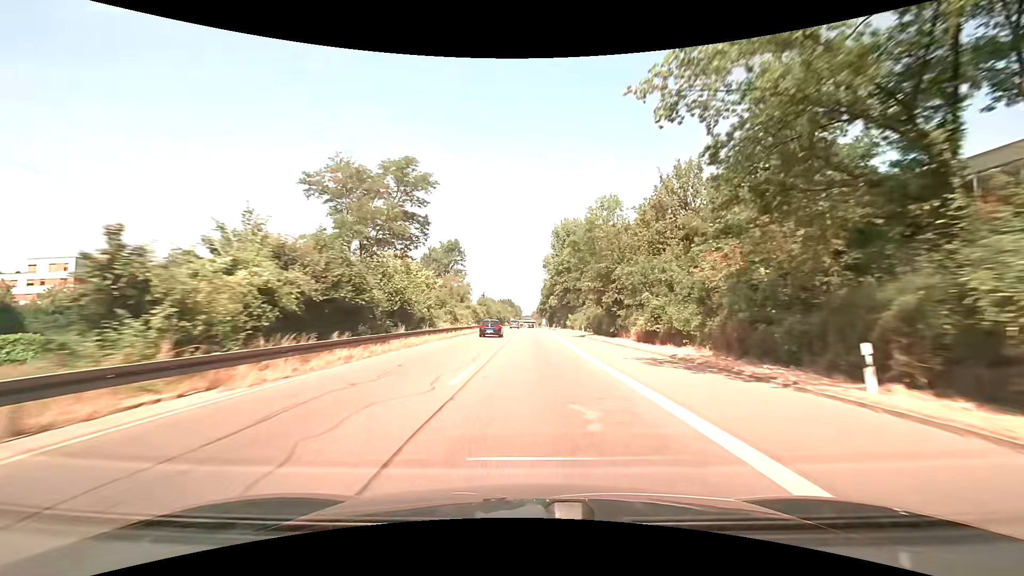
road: trunk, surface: asphalt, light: Day
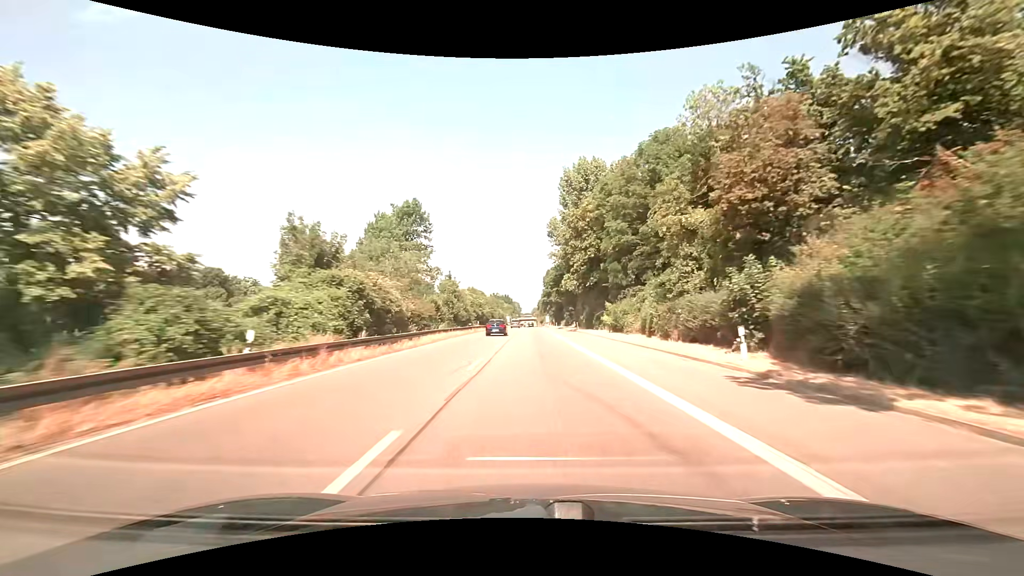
(-0.3, +43.2) m; -1°
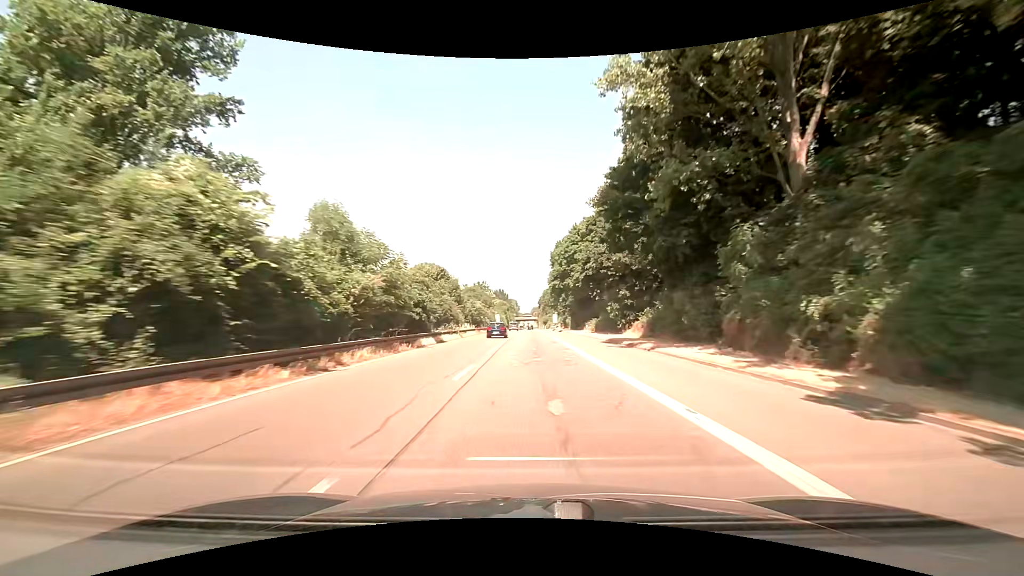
(+0.1, +59.1) m; 0°
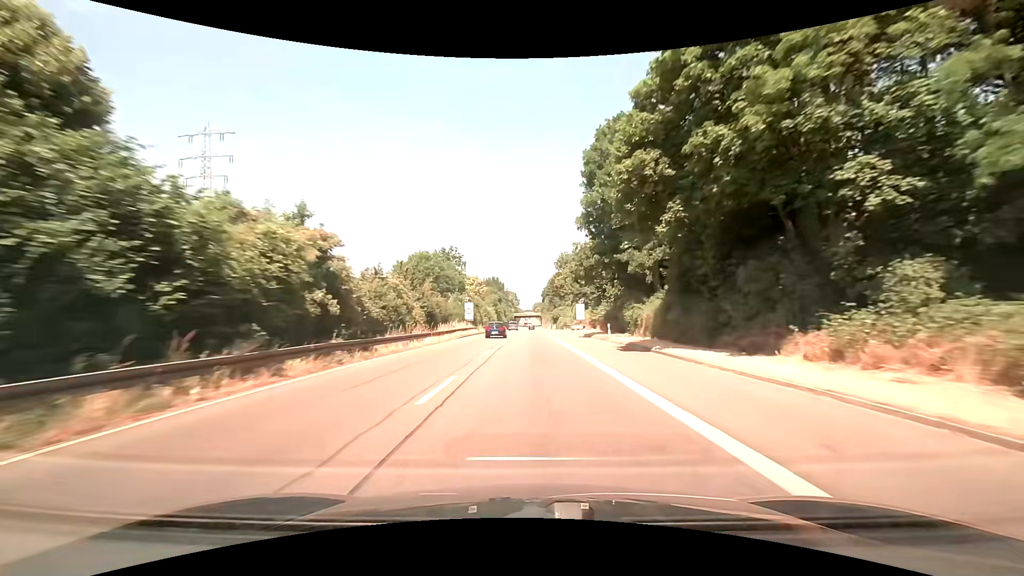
(-0.2, +60.9) m; -1°
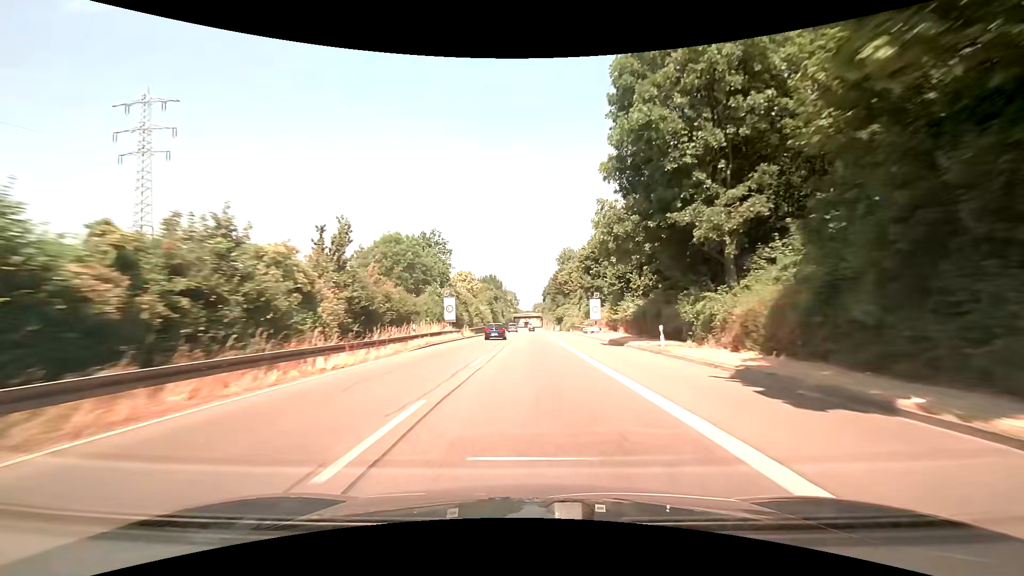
(+0.1, +15.4) m; 0°
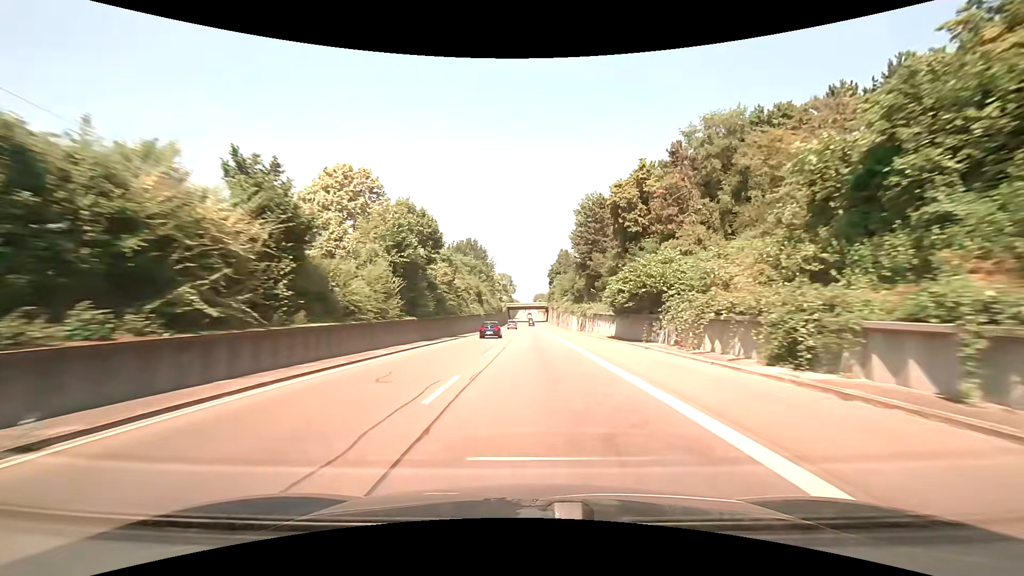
(-0.4, +76.1) m; -1°
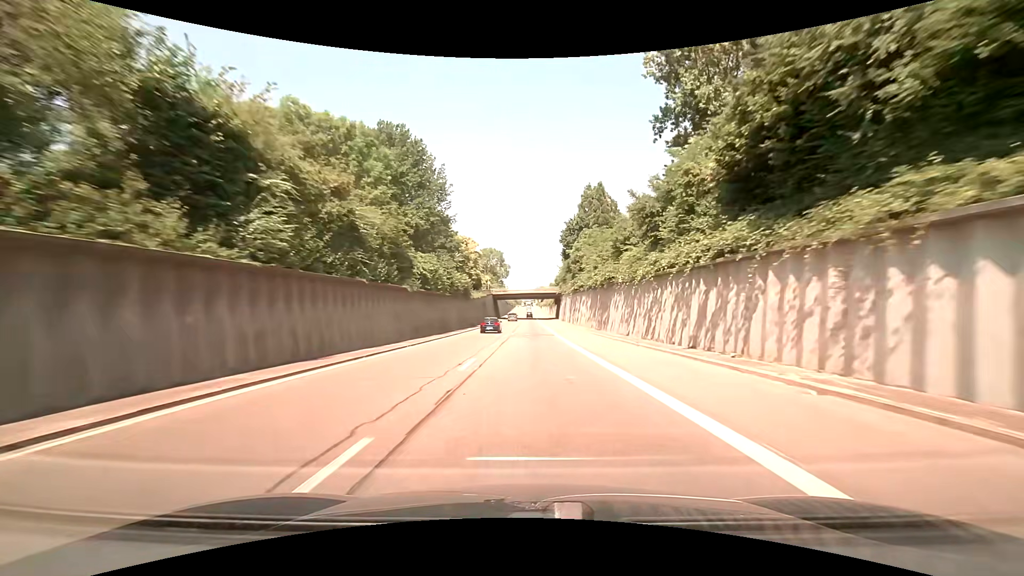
(+0.7, +74.9) m; 0°
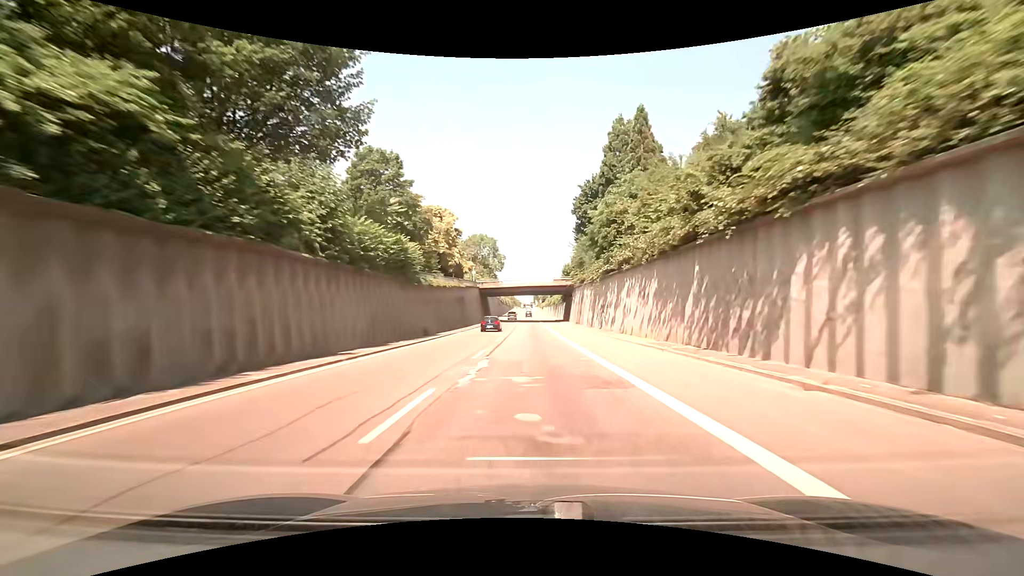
(+0.2, +30.6) m; 0°
(0, +10) (0, +20) (0, +30) (0, +40) (0, +50) (0, +60) (0, +70) (0, +80) (0, +90) (0, +100) m
